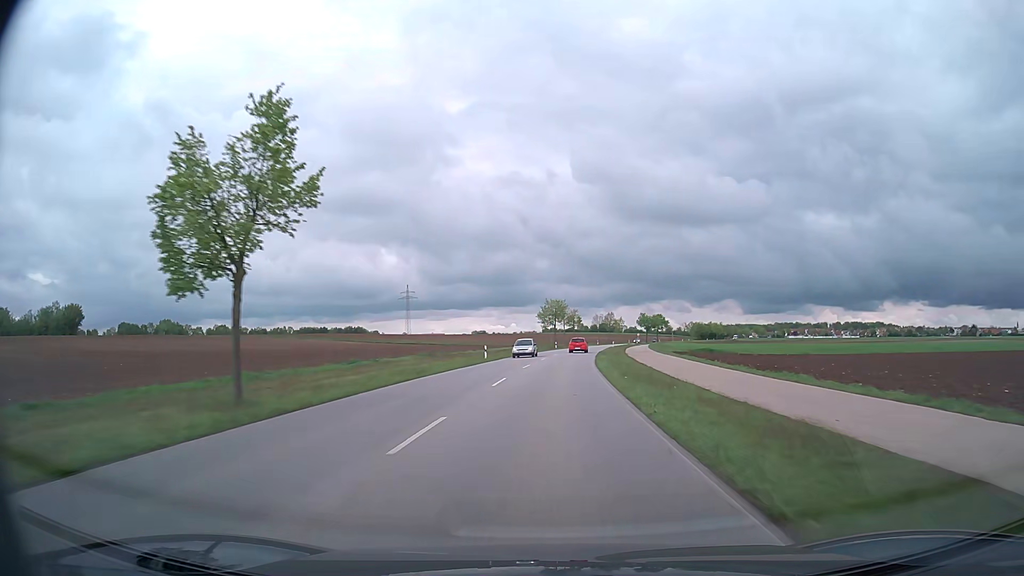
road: tertiary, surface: asphalt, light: Day
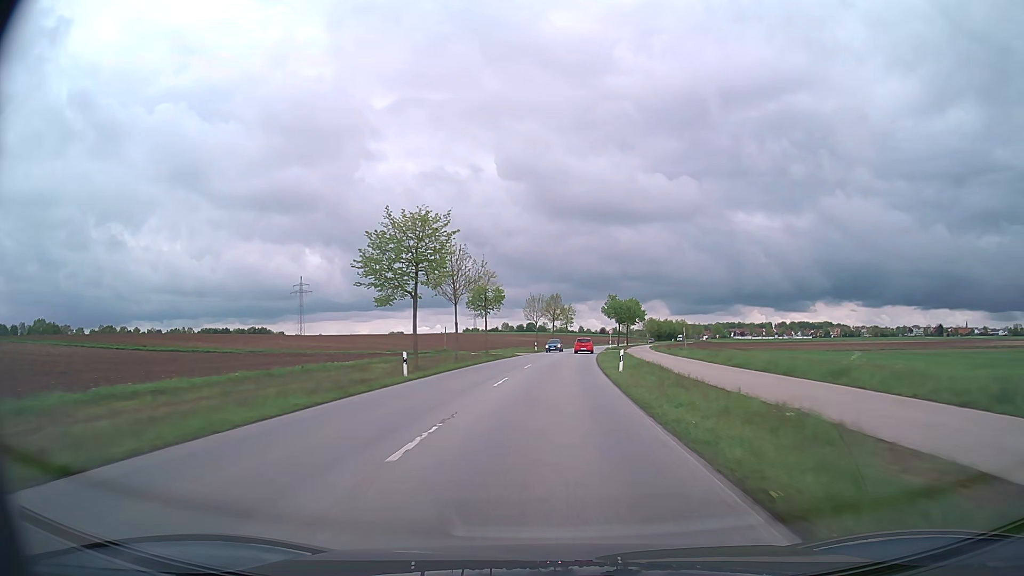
(+4.0, +72.3) m; +6°
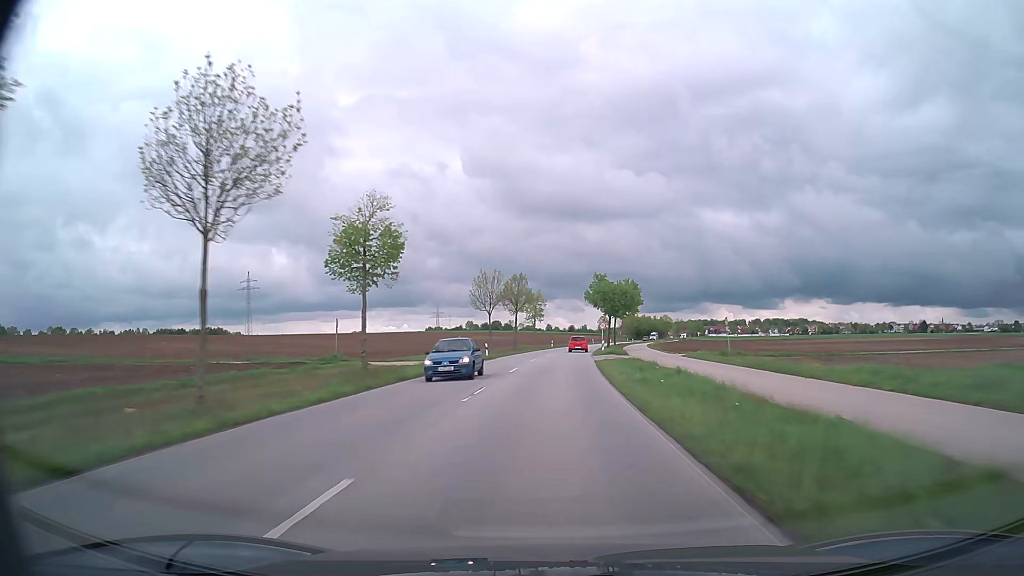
(+0.8, +29.0) m; +3°
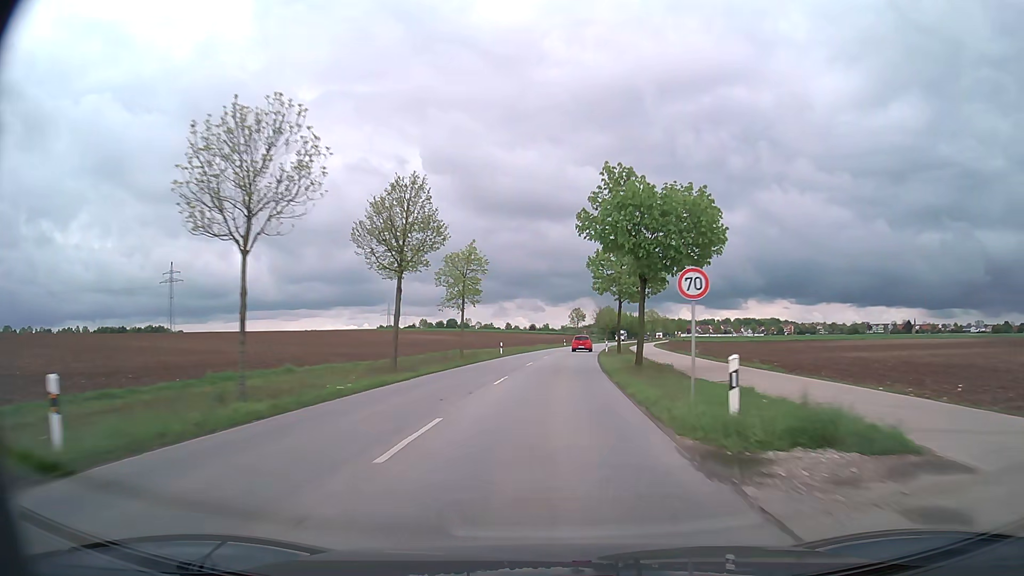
(+1.2, +43.0) m; +3°
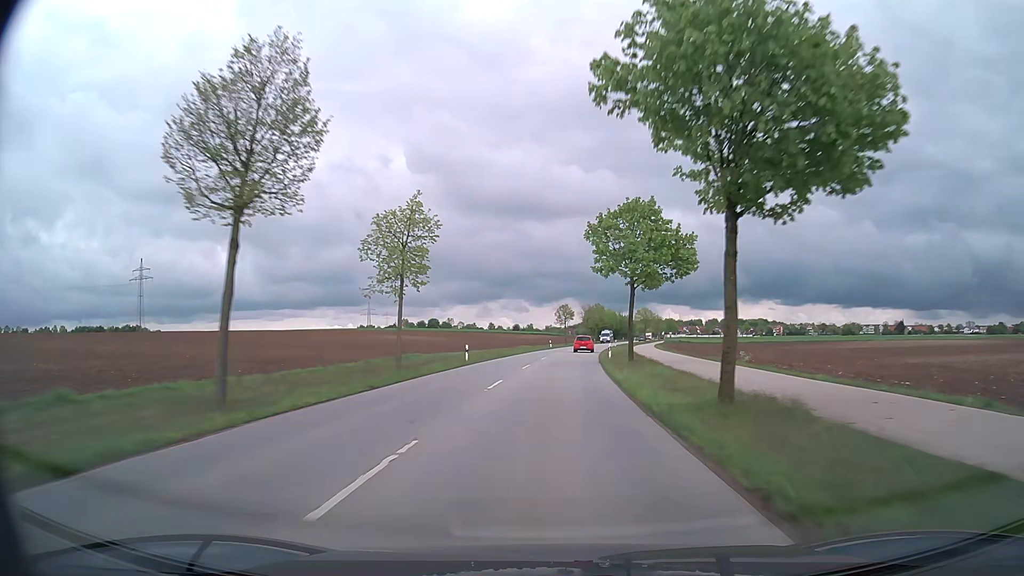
(+0.1, +14.2) m; +1°
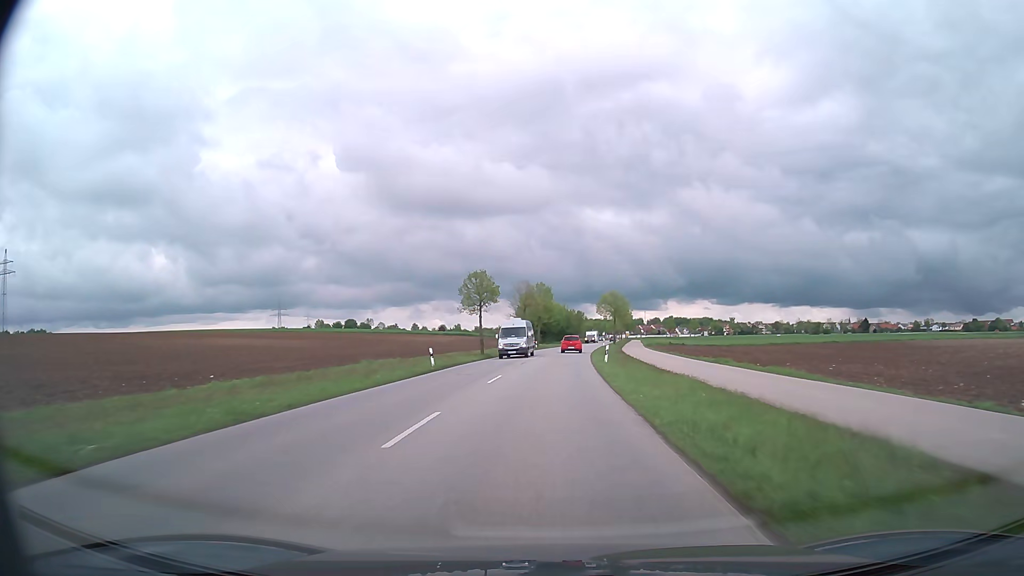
(+3.0, +56.5) m; +6°
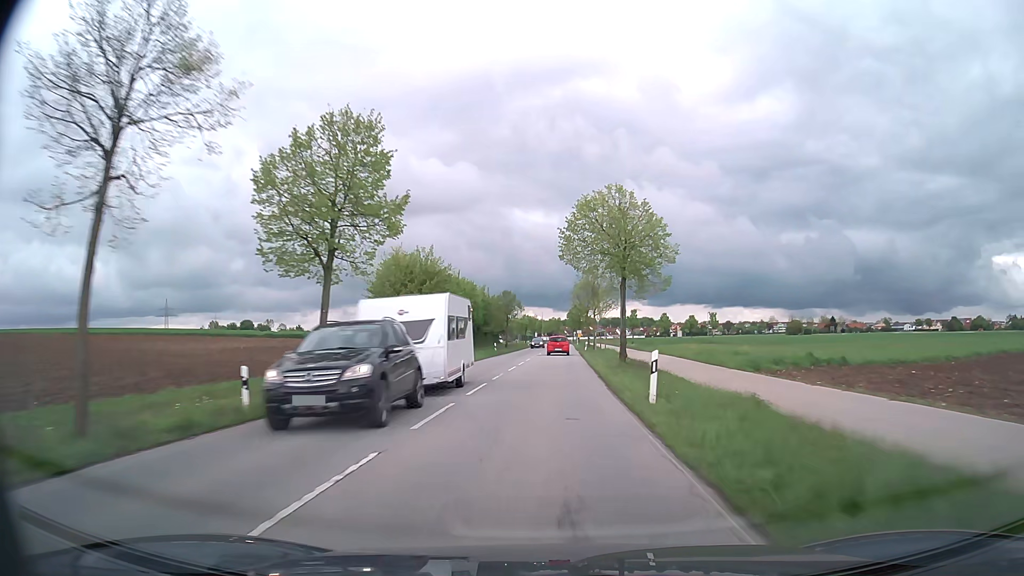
(+3.5, +69.9) m; +6°
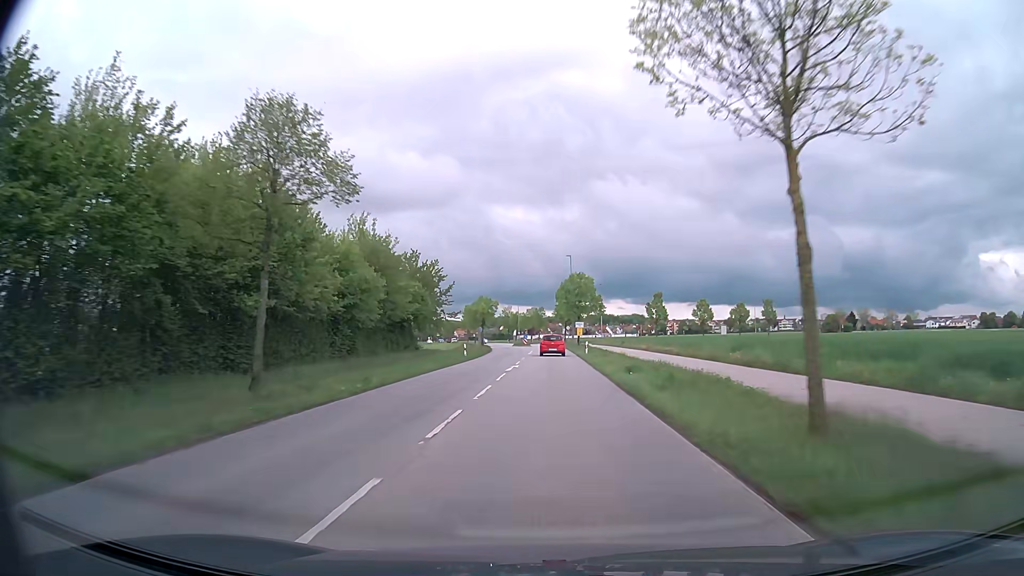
(+1.4, +67.3) m; +2°
(0, +10) (0, +20) (0, +30) (0, +40) (0, +50) (0, +60) (0, +70) (0, +80) (0, +90) (-1, +100) m
